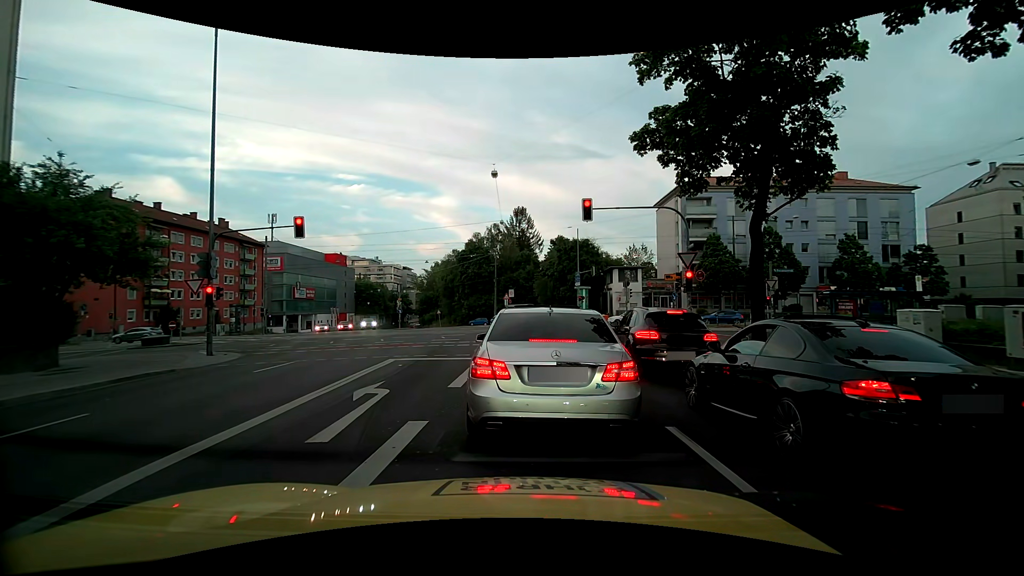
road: primary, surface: asphalt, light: Day
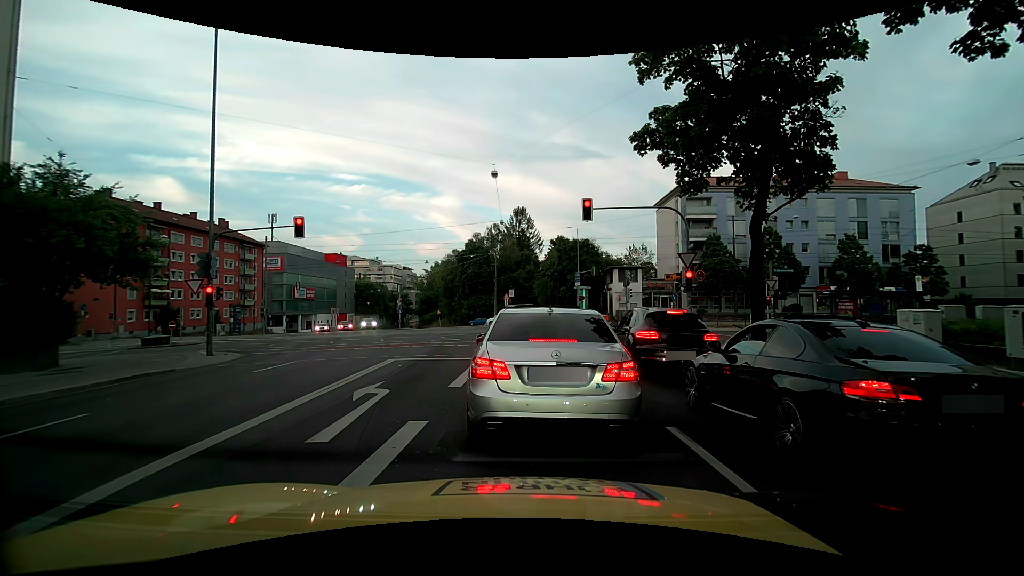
(0.0, 0.0) m; 0°
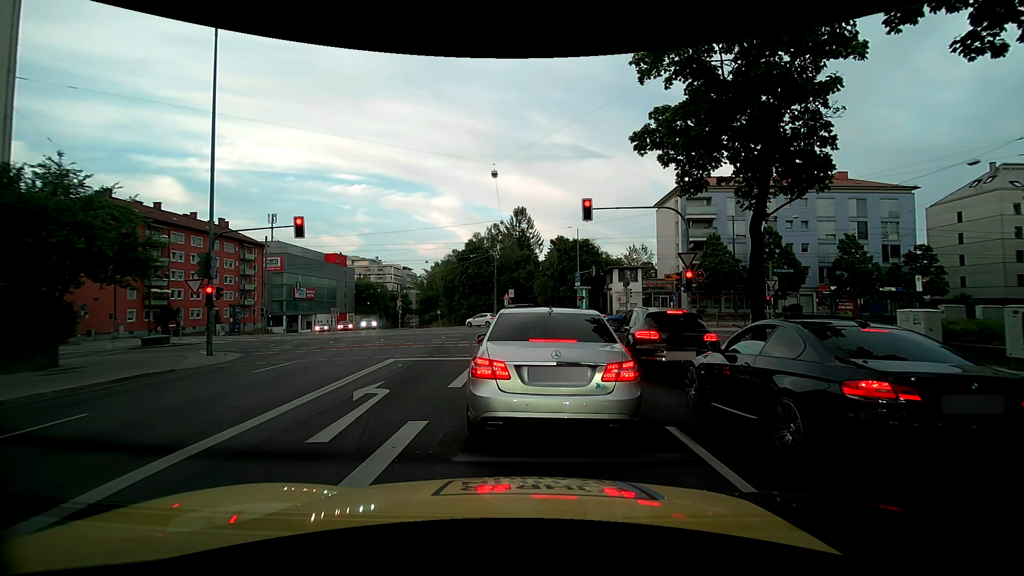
(0.0, 0.0) m; 0°
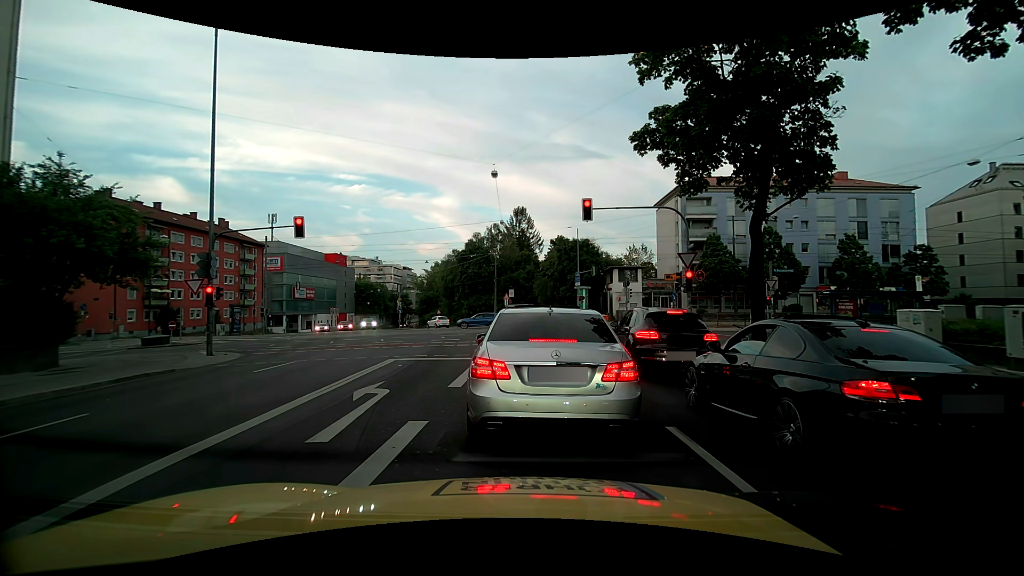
(0.0, 0.0) m; 0°
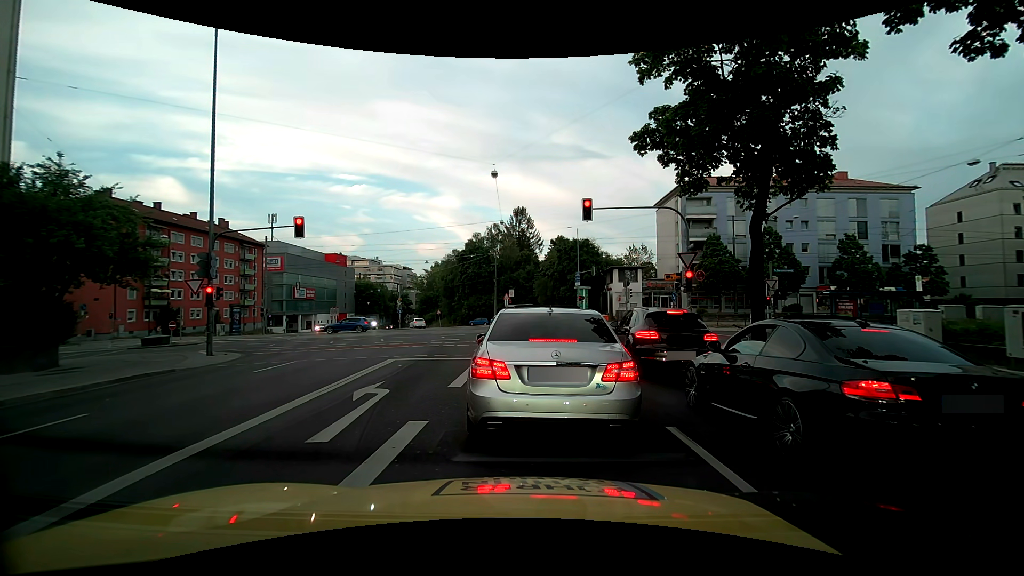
(0.0, 0.0) m; 0°
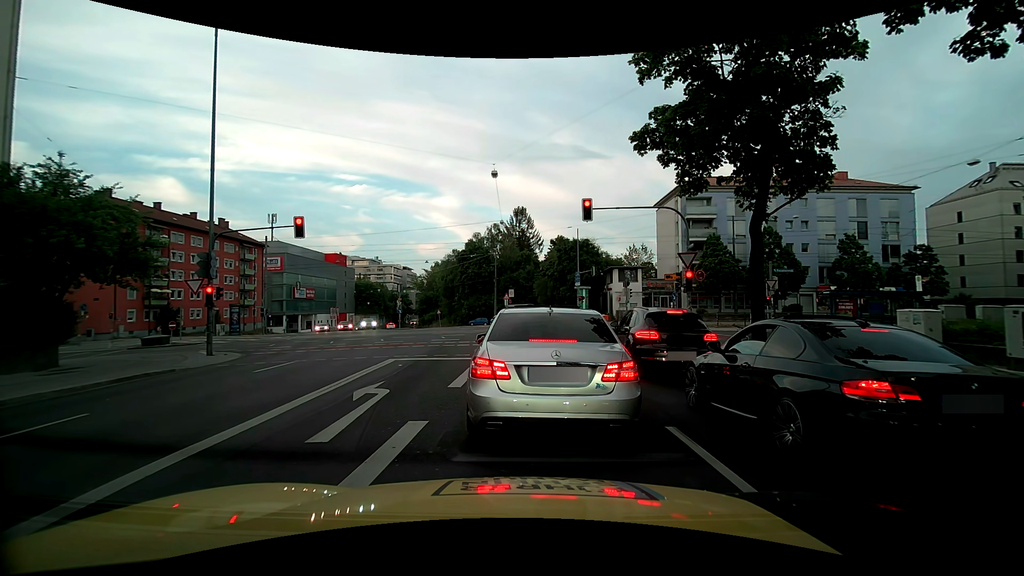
(0.0, 0.0) m; 0°
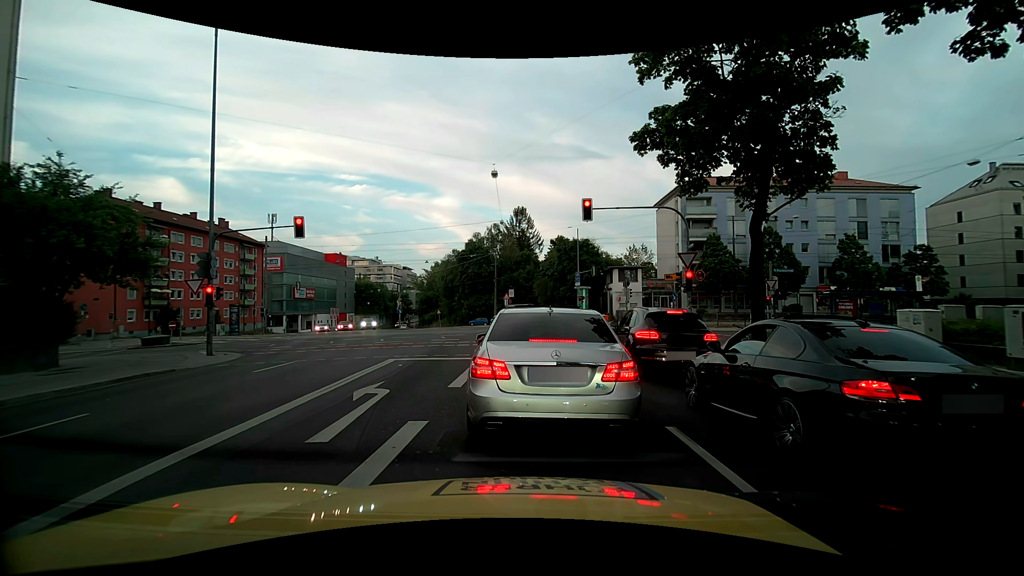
(0.0, 0.0) m; 0°
